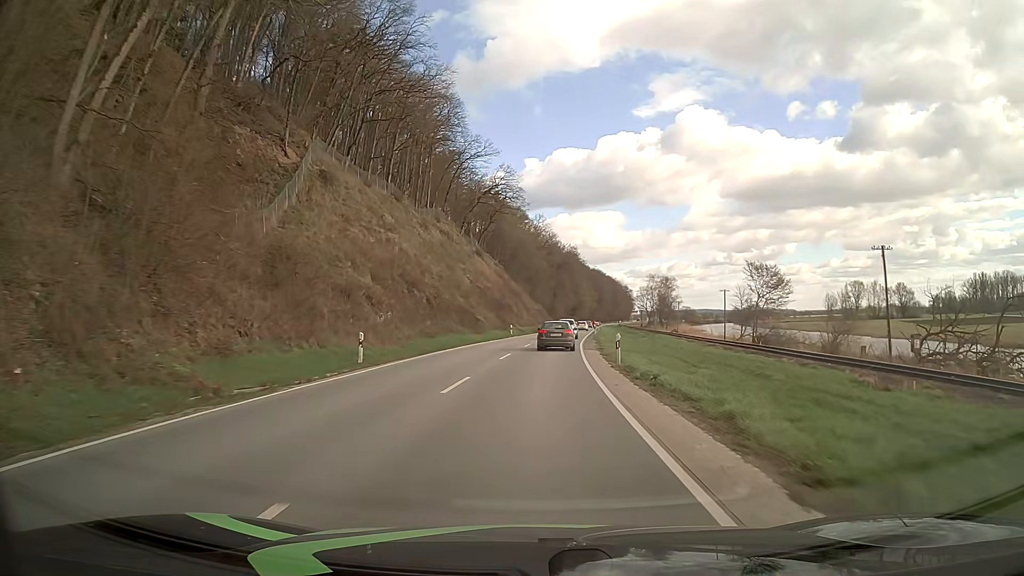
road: secondary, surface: asphalt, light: Day
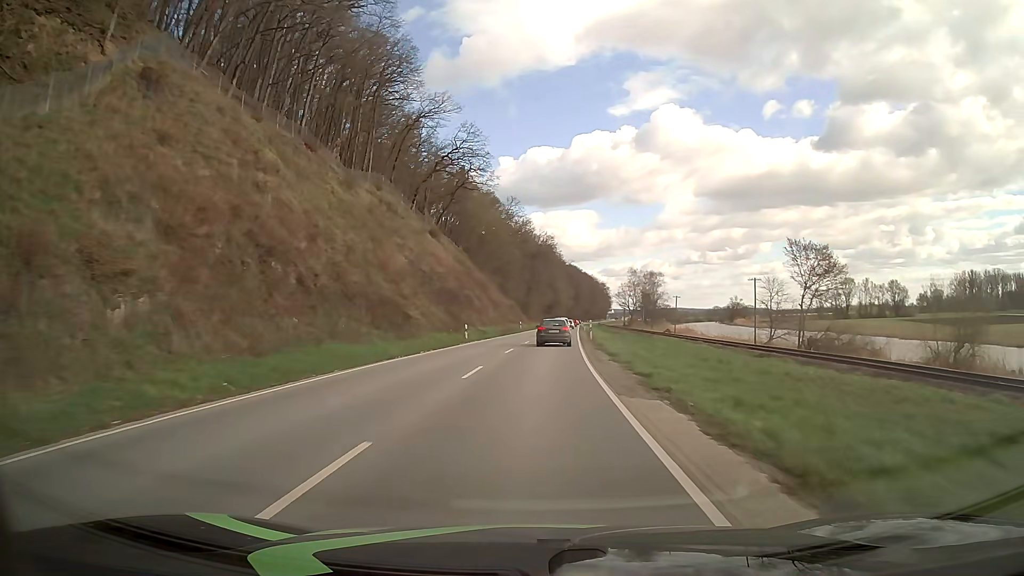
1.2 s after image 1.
(+0.4, +21.3) m; +3°
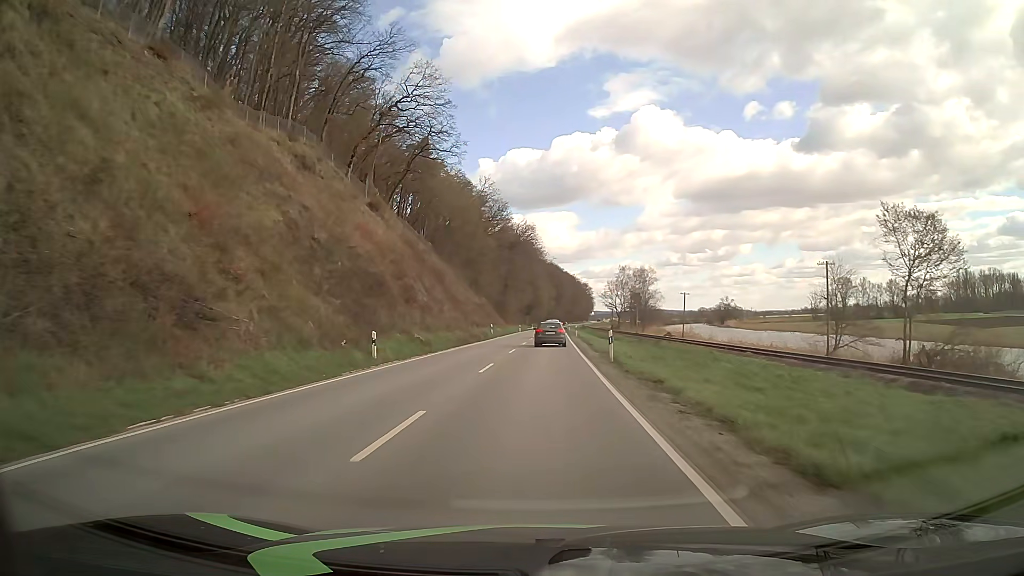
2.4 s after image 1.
(+0.2, +20.9) m; +1°
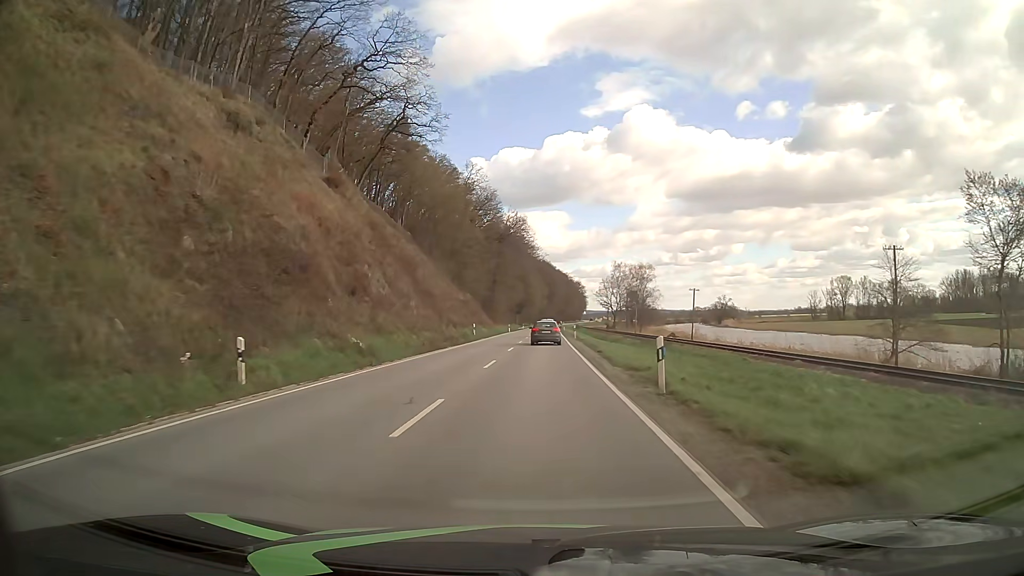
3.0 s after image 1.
(+0.1, +10.4) m; +1°
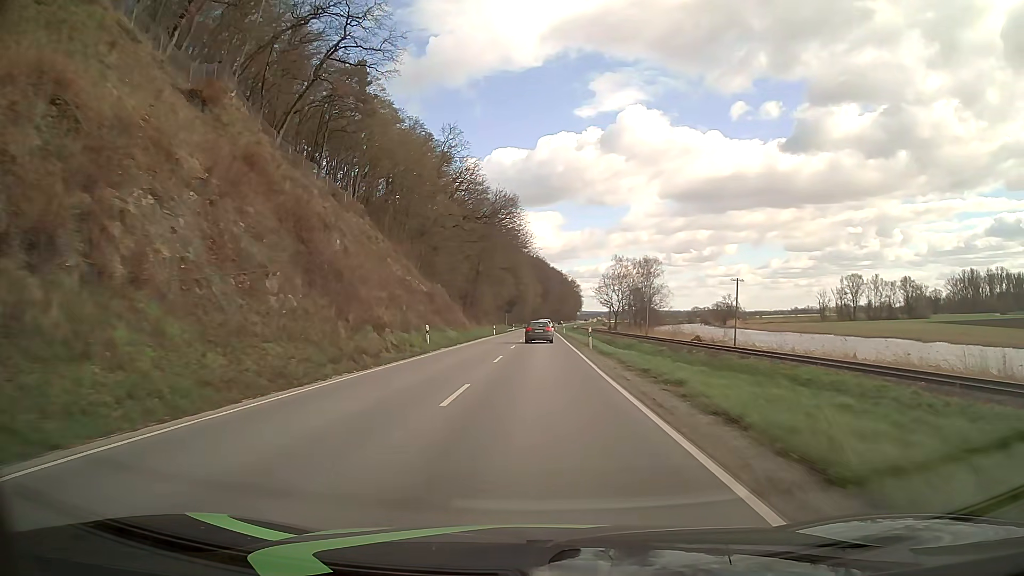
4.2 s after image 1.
(+0.1, +21.0) m; +1°
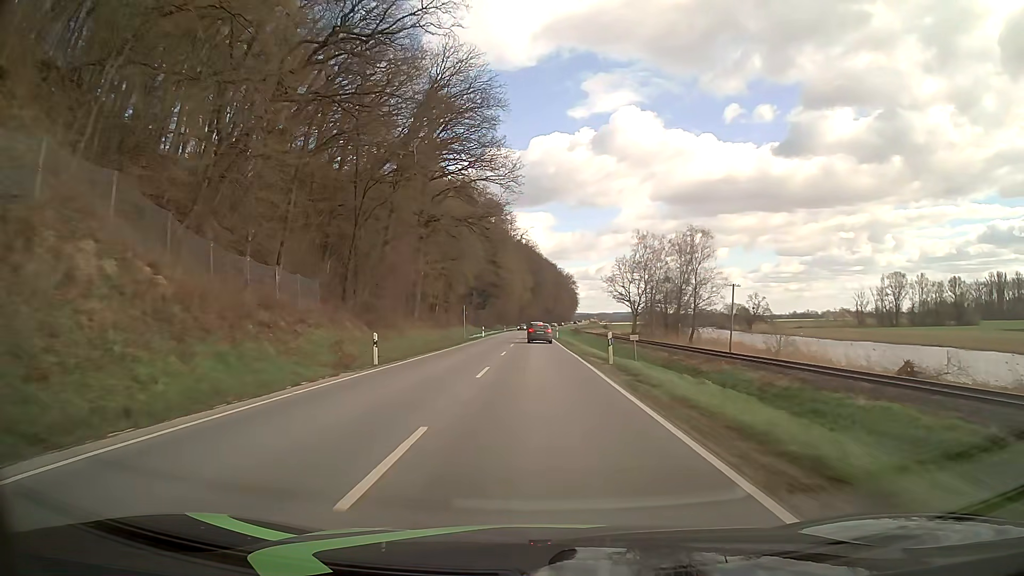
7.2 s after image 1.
(+0.3, +54.0) m; +1°
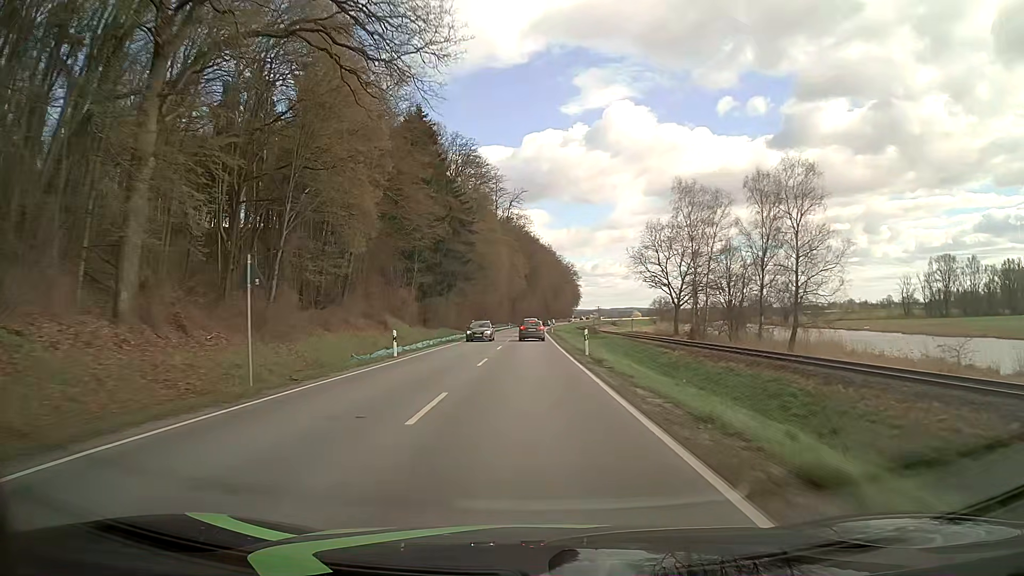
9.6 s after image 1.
(+0.2, +43.9) m; 0°
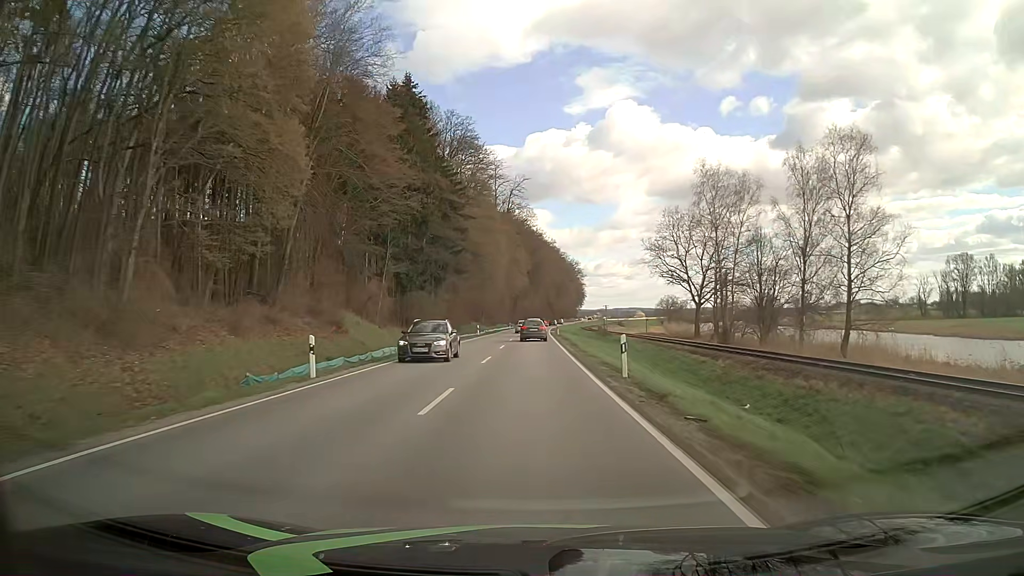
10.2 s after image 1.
(0.0, +10.9) m; 0°
(0, +10) (0, +20) (0, +30) (0, +40) (0, +50) (0, +60) (0, +70) (0, +80) (0, +90) (0, +100) m
